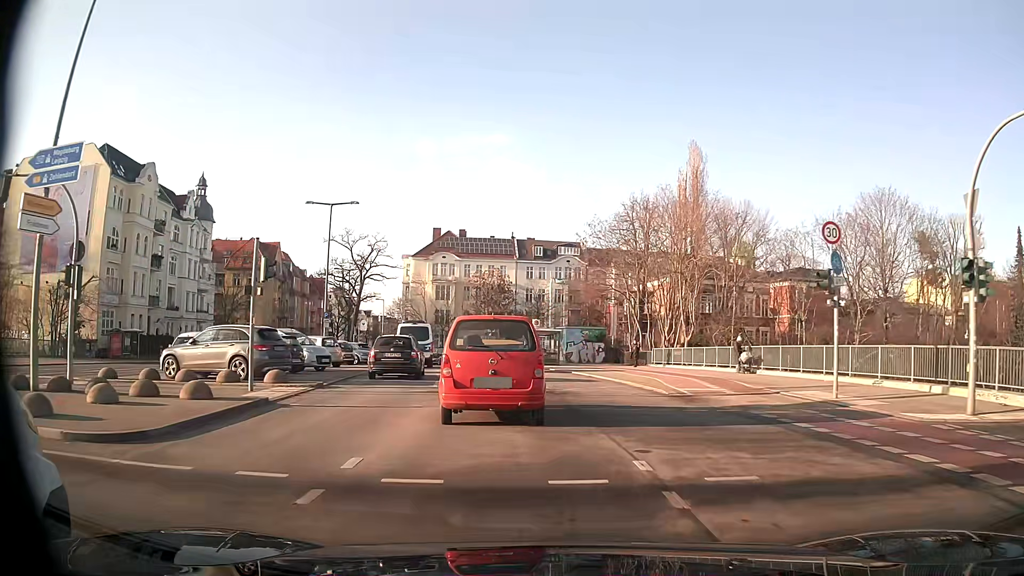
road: secondary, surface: asphalt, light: Day
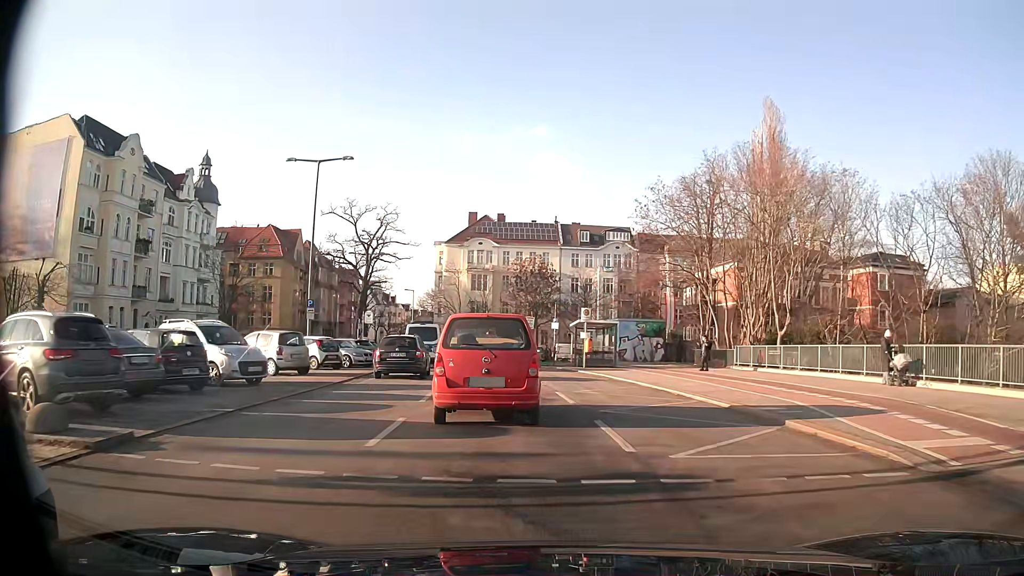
(-0.4, +10.7) m; -4°
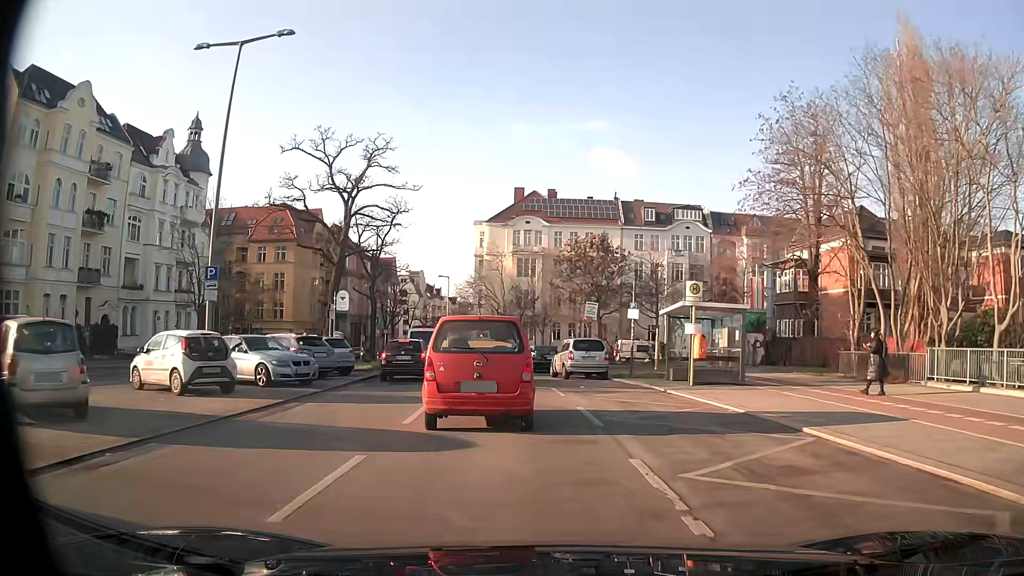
(-0.6, +15.3) m; -4°
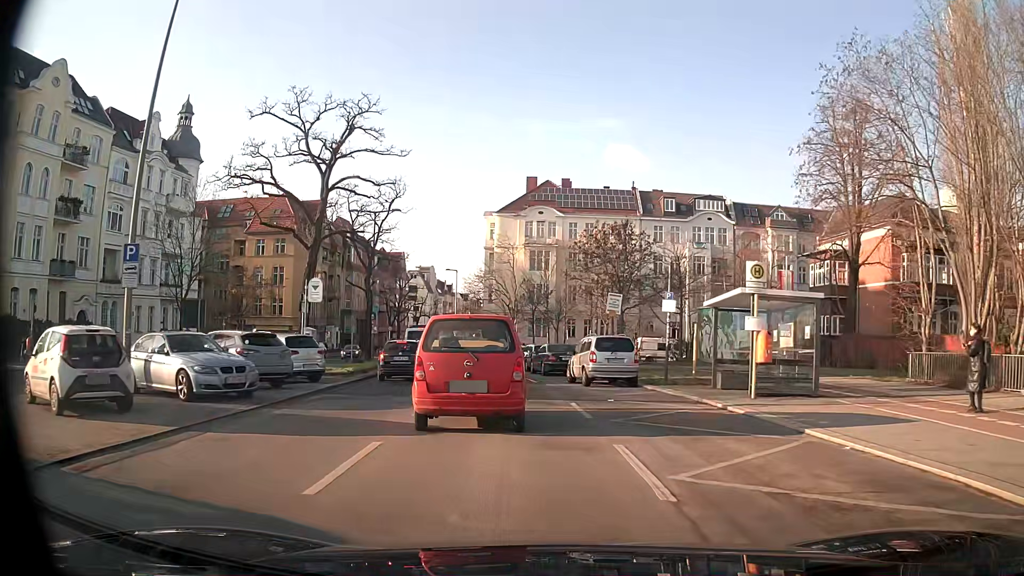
(0.0, +4.9) m; -1°
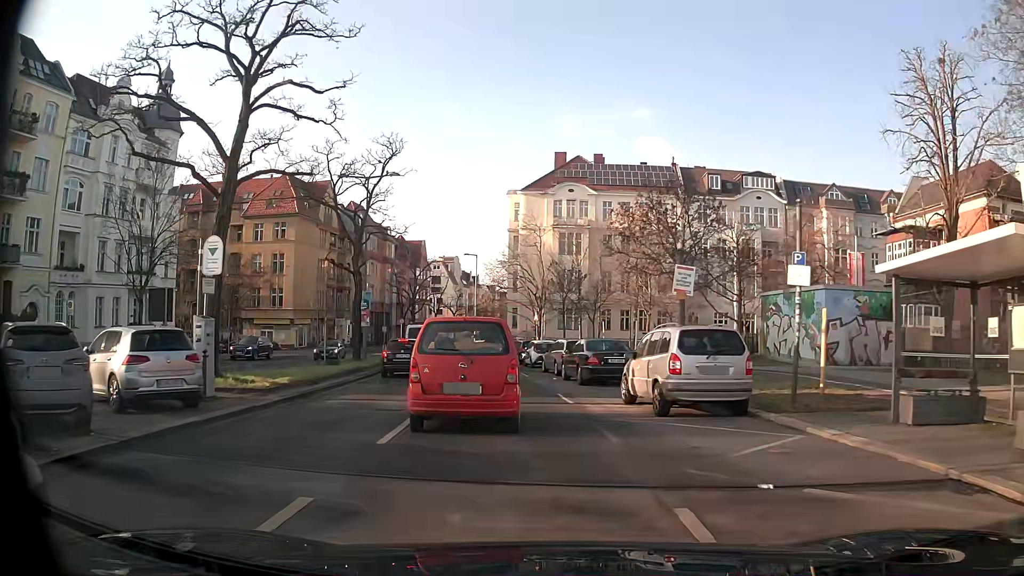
(-0.2, +9.2) m; -2°
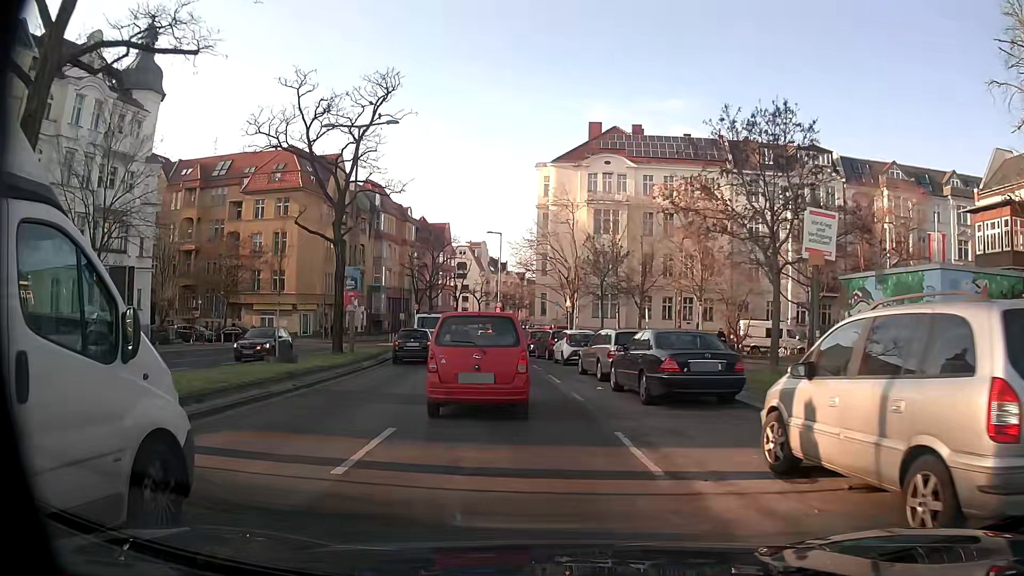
(-0.3, +8.2) m; -3°
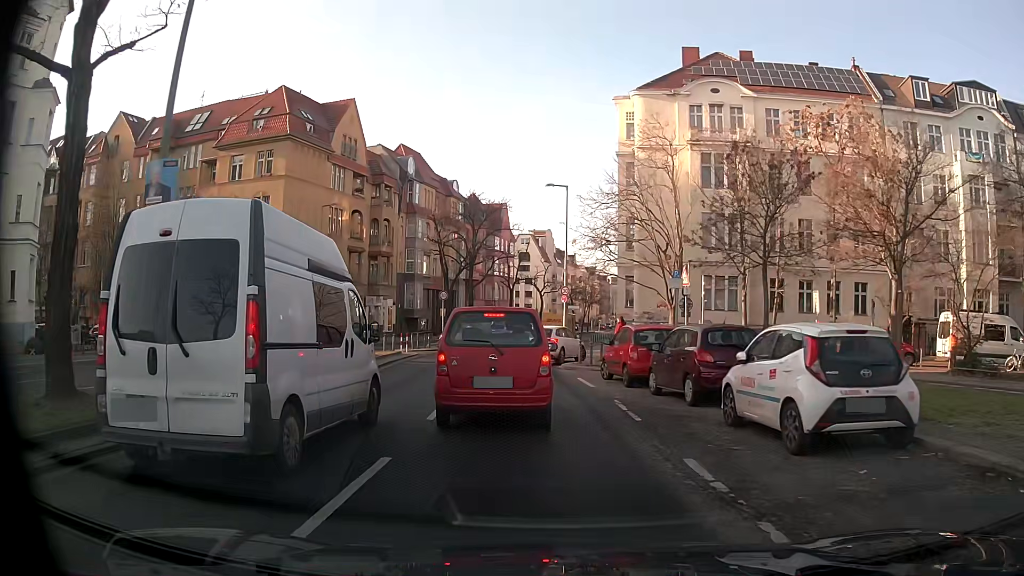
(-1.1, +20.4) m; -6°
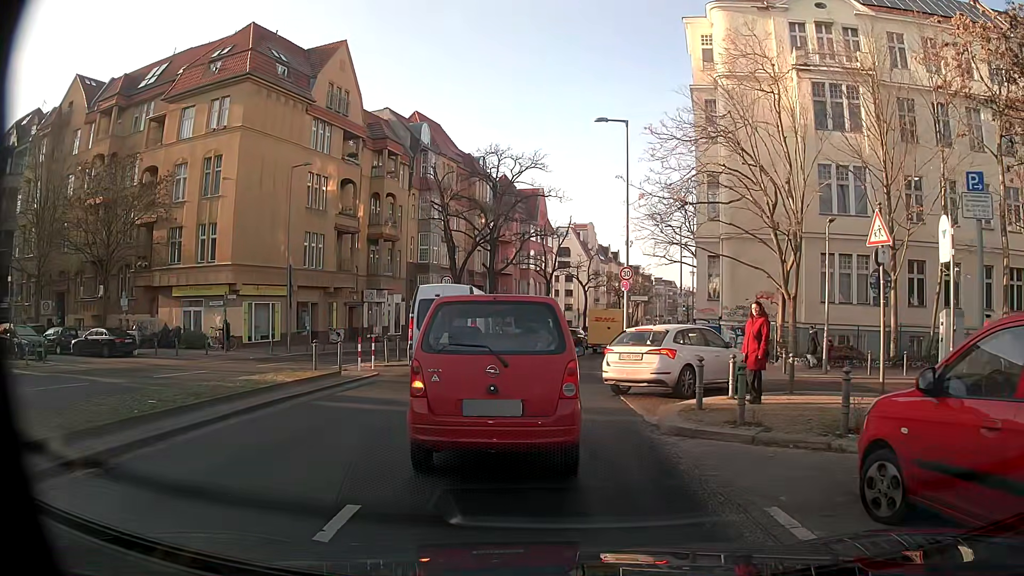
(-0.4, +13.7) m; -4°
